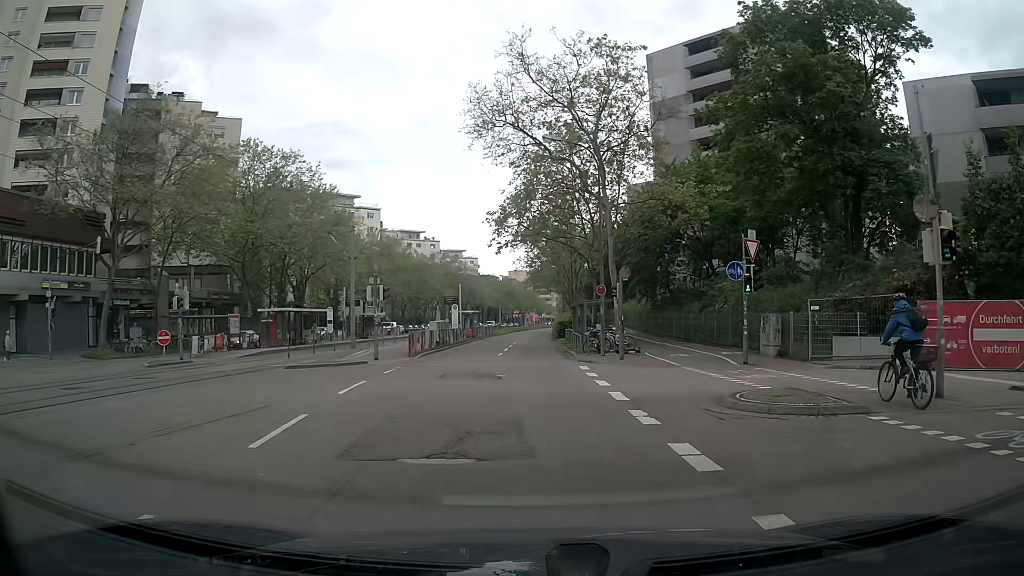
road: tertiary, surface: asphalt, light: Day
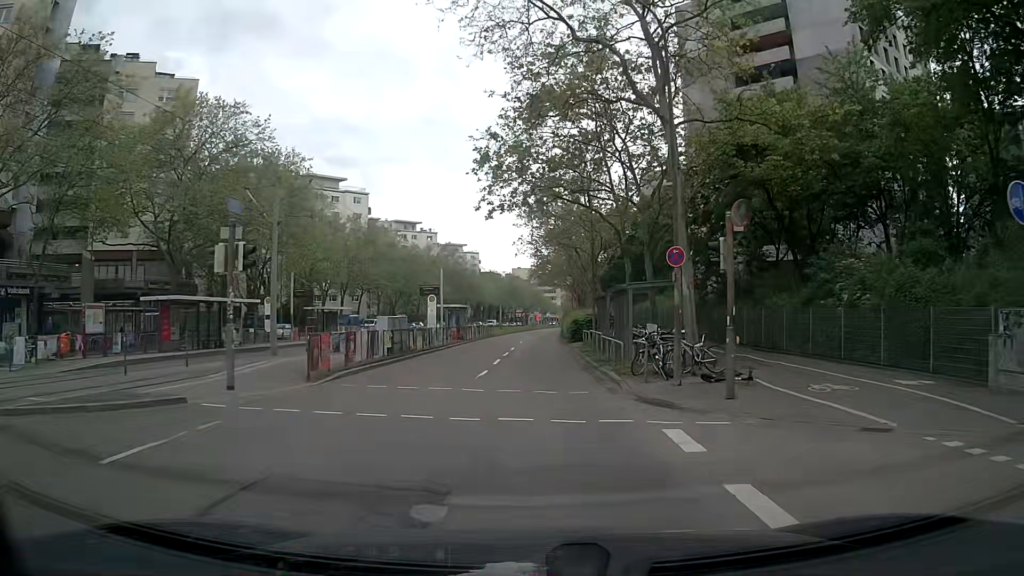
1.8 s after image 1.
(0.0, +14.1) m; 0°
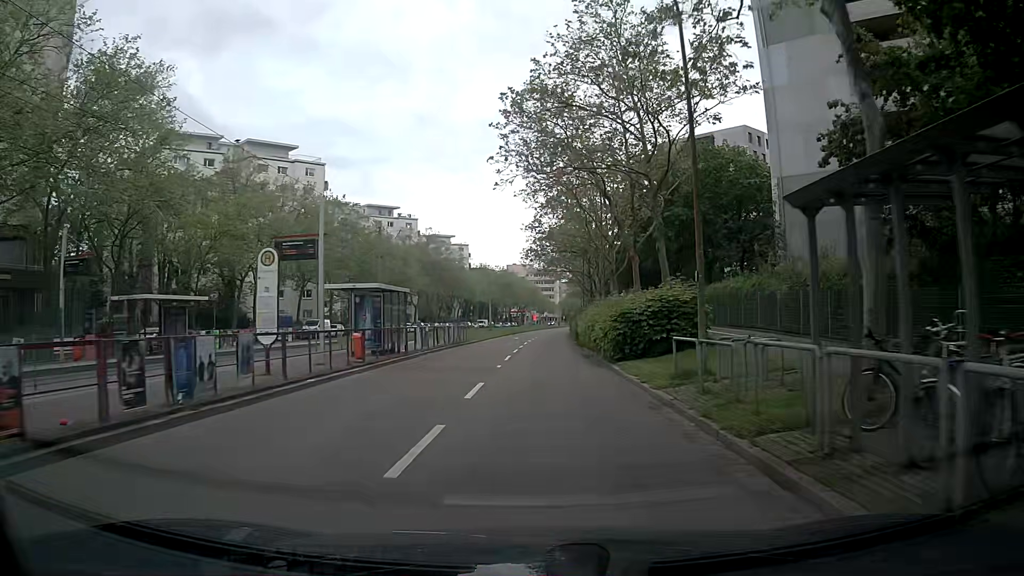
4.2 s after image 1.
(-0.1, +23.9) m; 0°
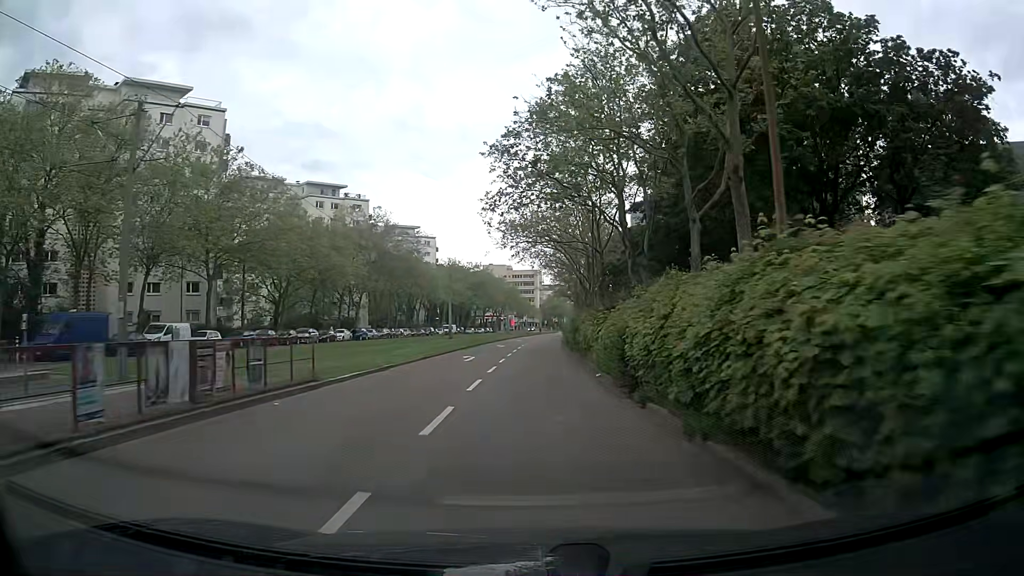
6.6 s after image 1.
(+0.5, +27.8) m; +2°
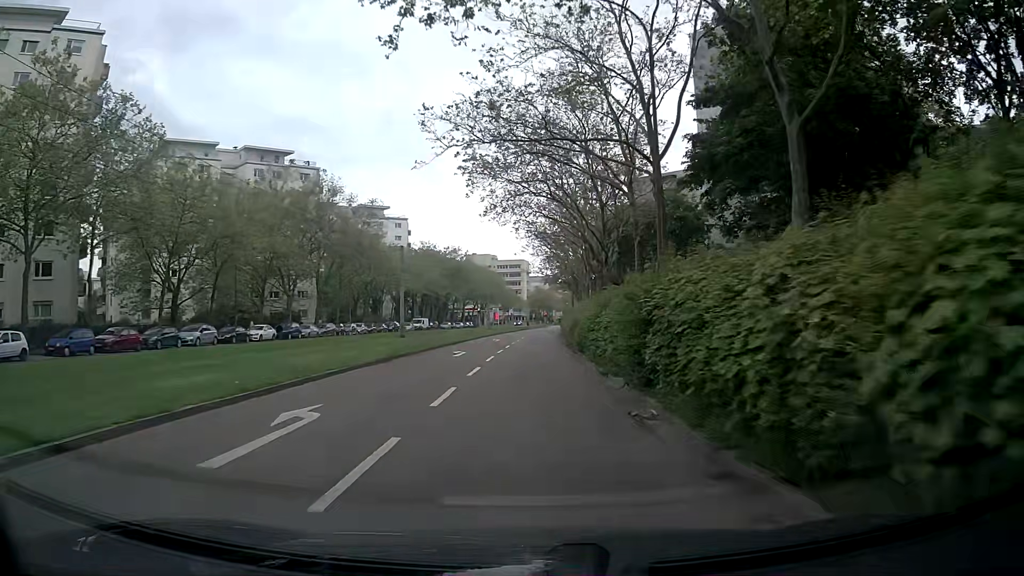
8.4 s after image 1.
(+0.1, +21.9) m; 0°
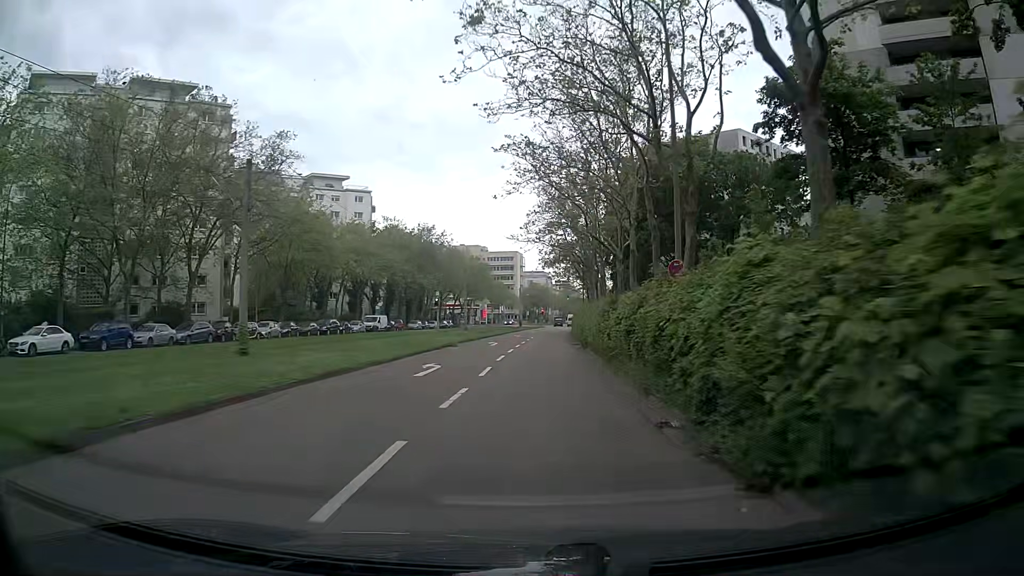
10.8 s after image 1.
(+0.3, +30.1) m; +1°
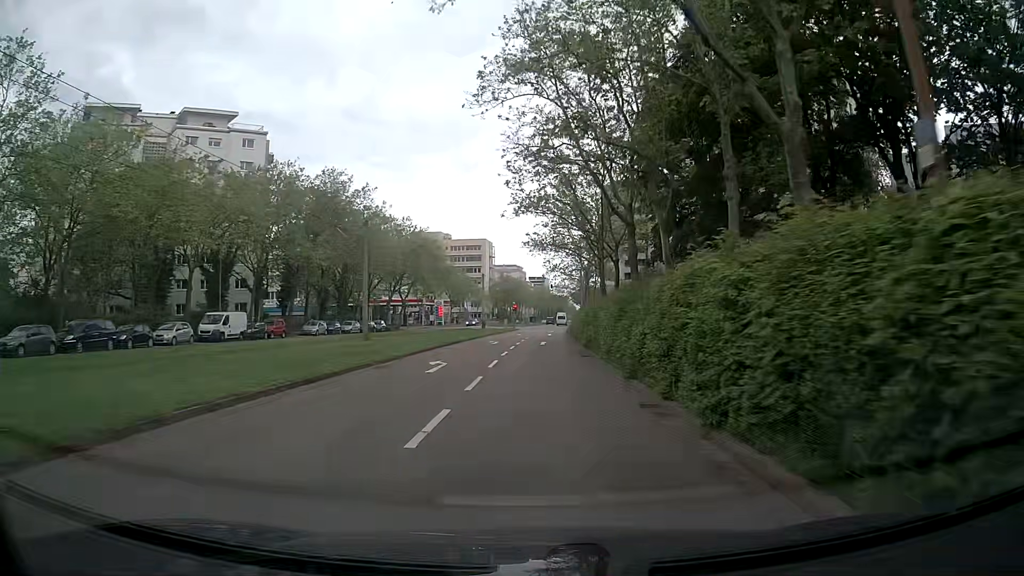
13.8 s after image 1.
(+0.9, +39.2) m; +2°
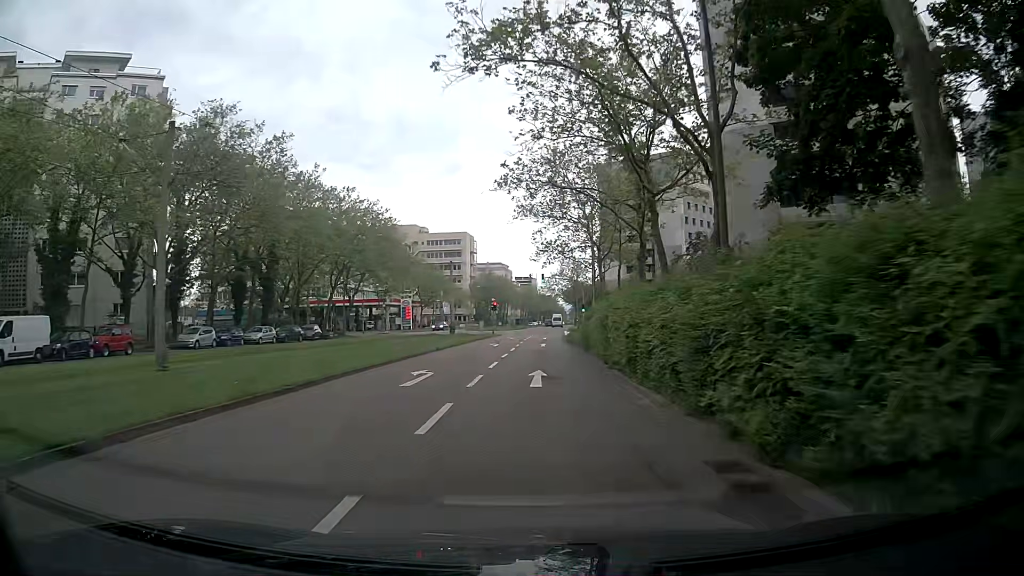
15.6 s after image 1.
(+0.5, +22.9) m; +3°
(0, +10) (0, +20) (0, +30) (0, +40) (0, +50) (0, +60) (+1, +70) (+1, +80) (+1, +90) (+2, +100) m
